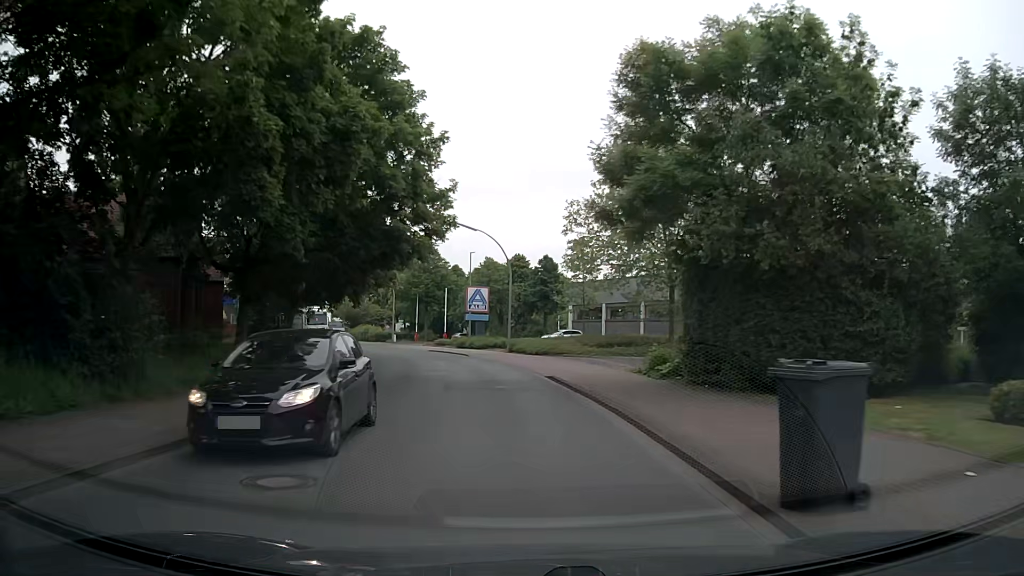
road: residential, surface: asphalt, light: Day
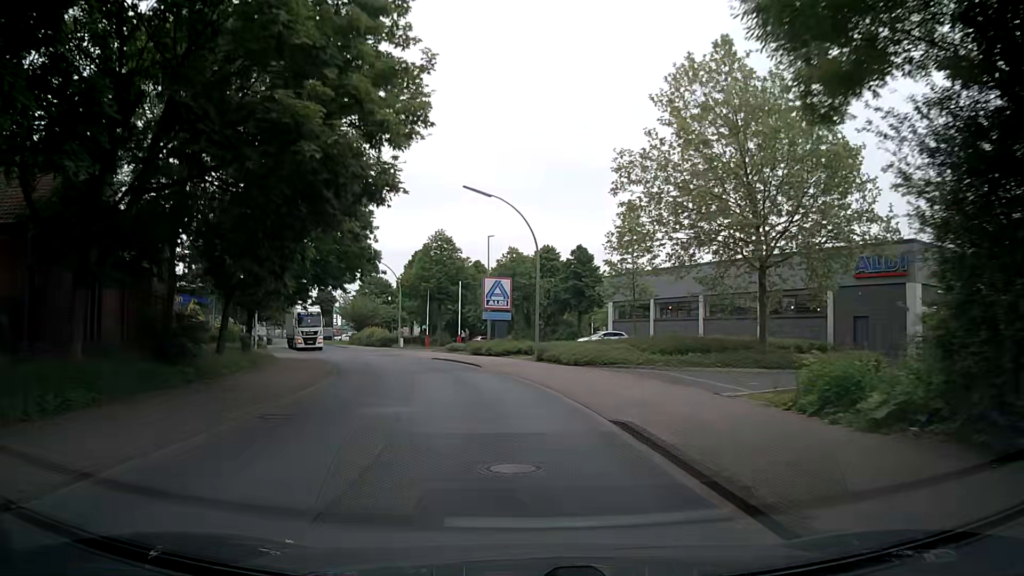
(-0.2, +11.4) m; -2°
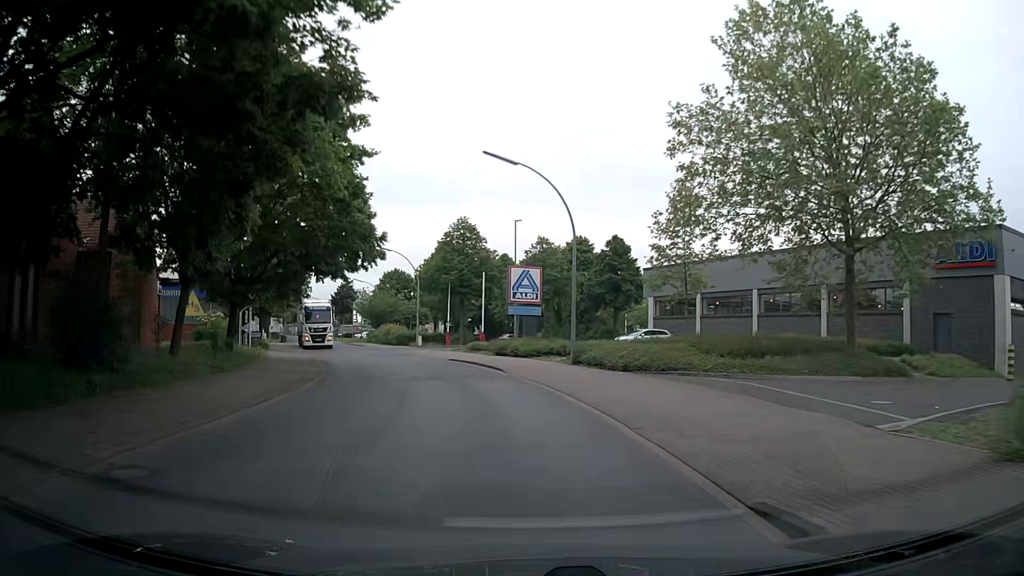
(-0.2, +5.7) m; -2°
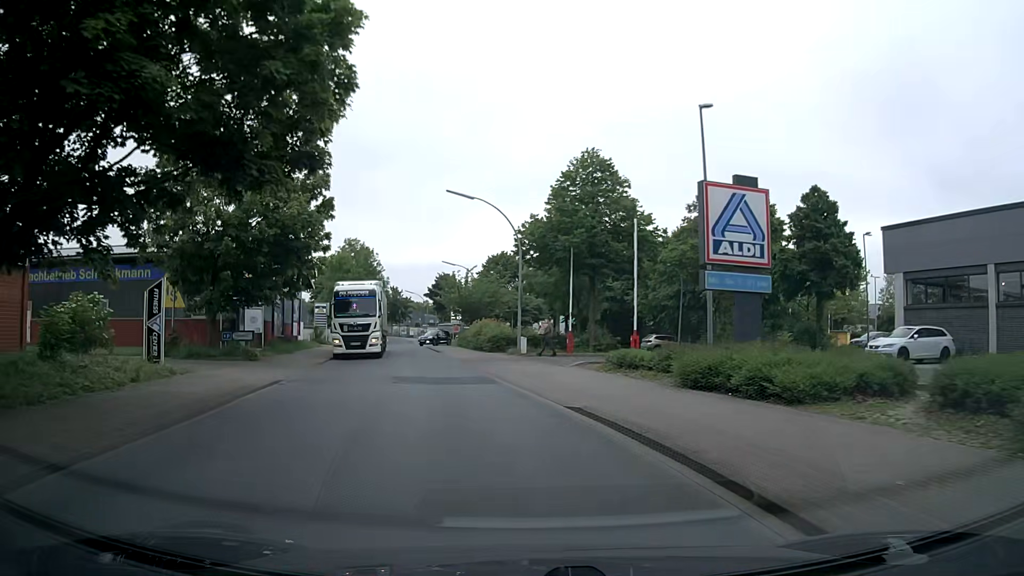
(-2.2, +21.5) m; -11°
